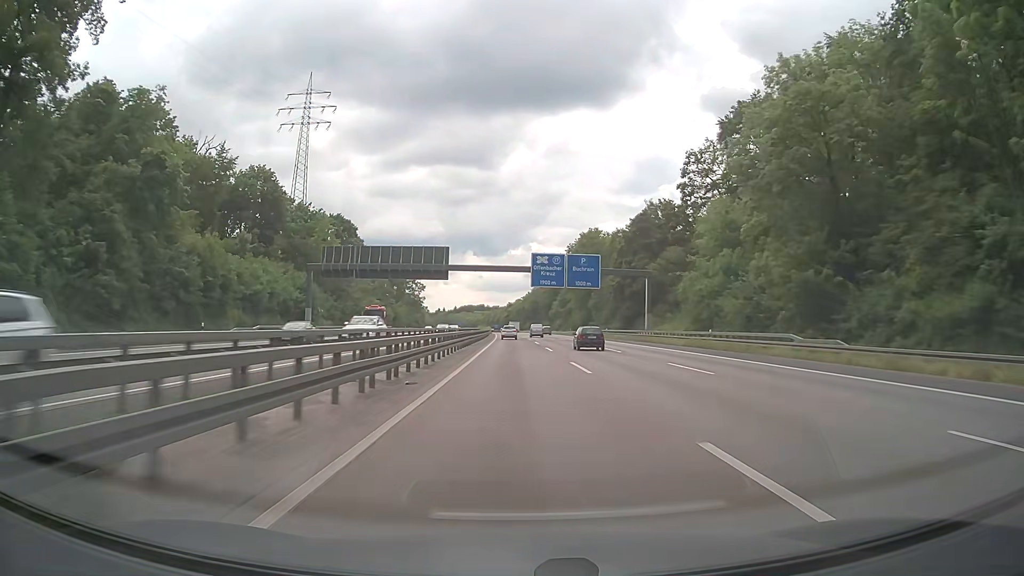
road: motorway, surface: asphalt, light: Day
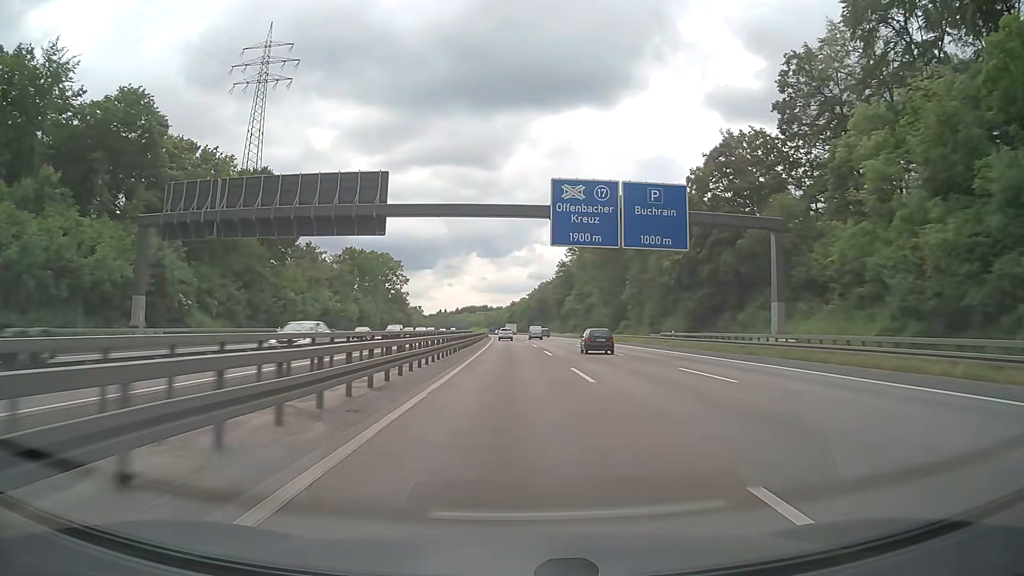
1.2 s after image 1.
(-0.1, +38.5) m; 0°
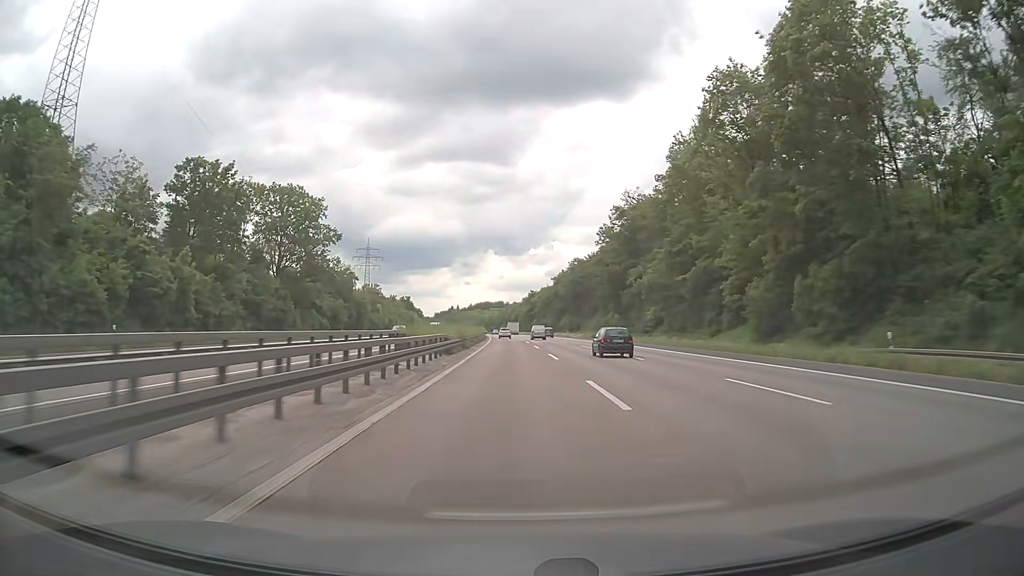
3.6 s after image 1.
(-0.7, +78.0) m; -1°
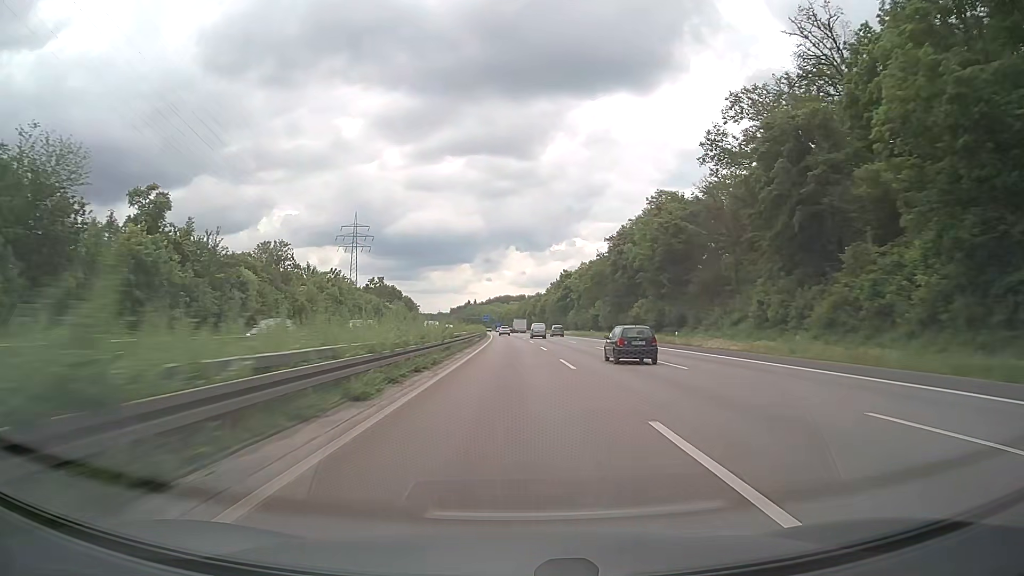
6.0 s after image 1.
(-1.2, +79.6) m; -2°
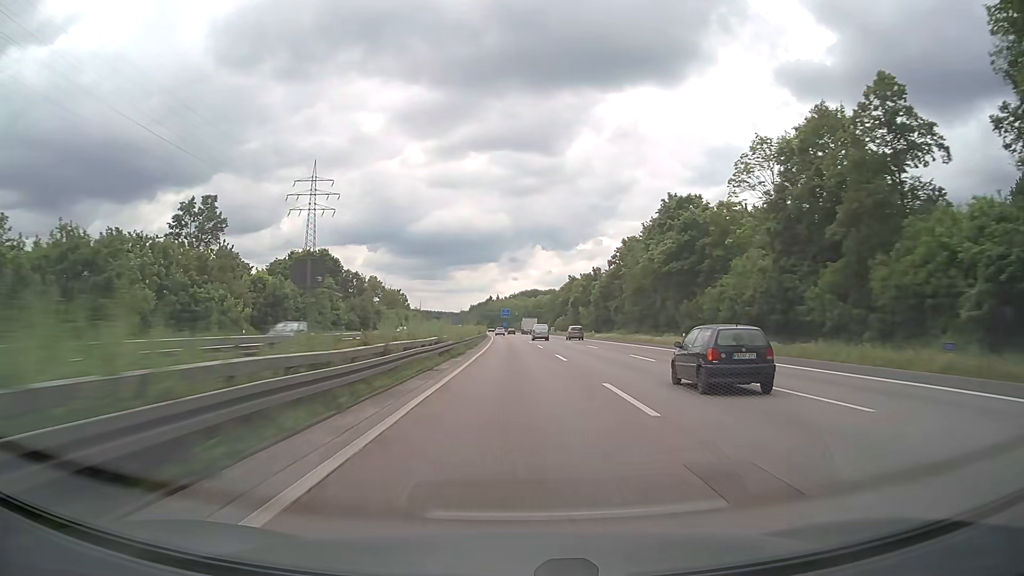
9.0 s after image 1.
(-1.8, +101.6) m; -2°
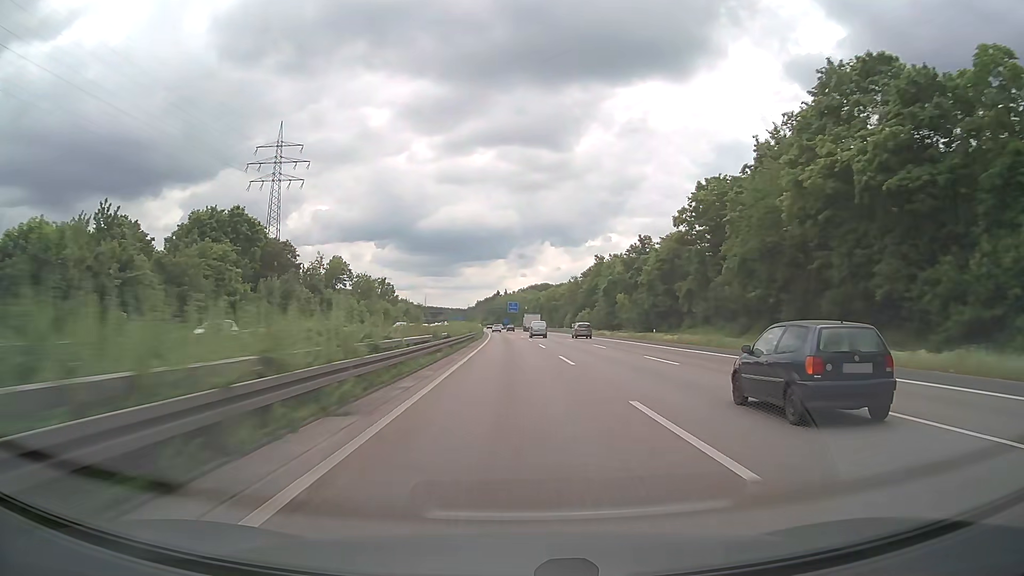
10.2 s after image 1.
(-0.3, +41.0) m; -1°
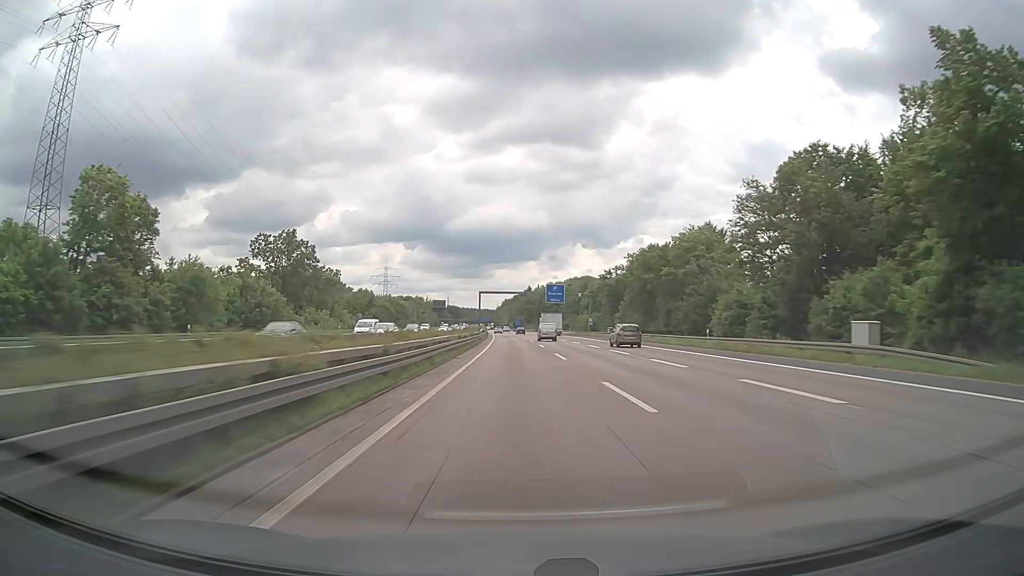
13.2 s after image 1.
(-2.4, +102.8) m; -3°
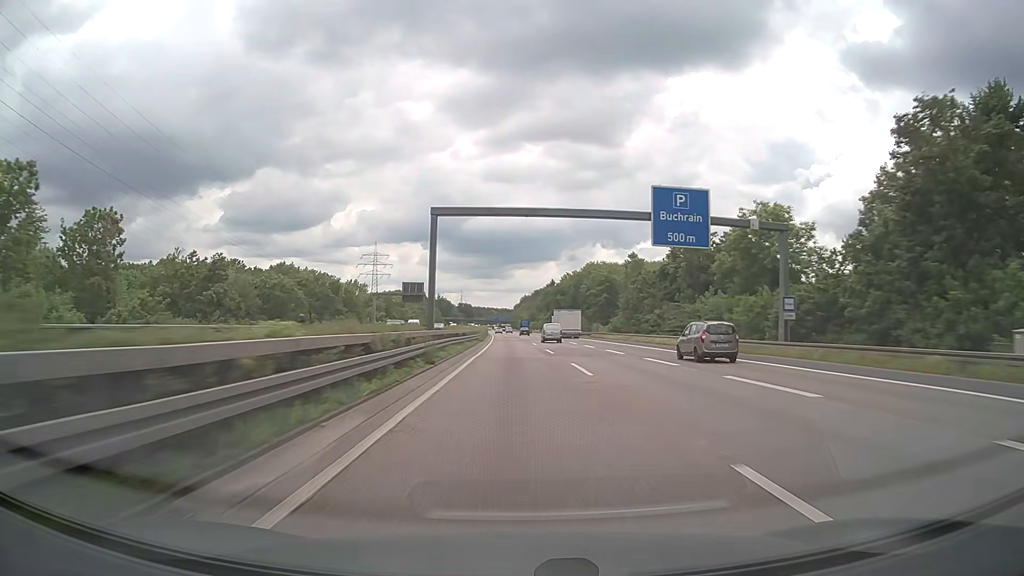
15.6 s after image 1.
(-1.1, +82.5) m; -2°
(0, +10) (0, +20) (0, +30) (0, +40) (-1, +50) (-1, +60) (-1, +70) (-1, +80) (-2, +90) (-2, +100) m
